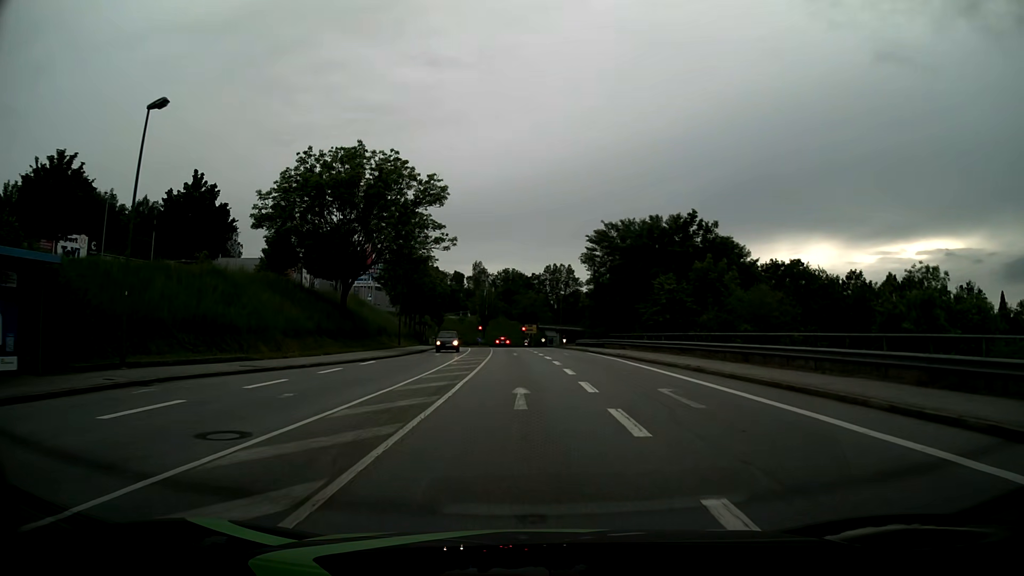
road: tertiary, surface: asphalt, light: Day
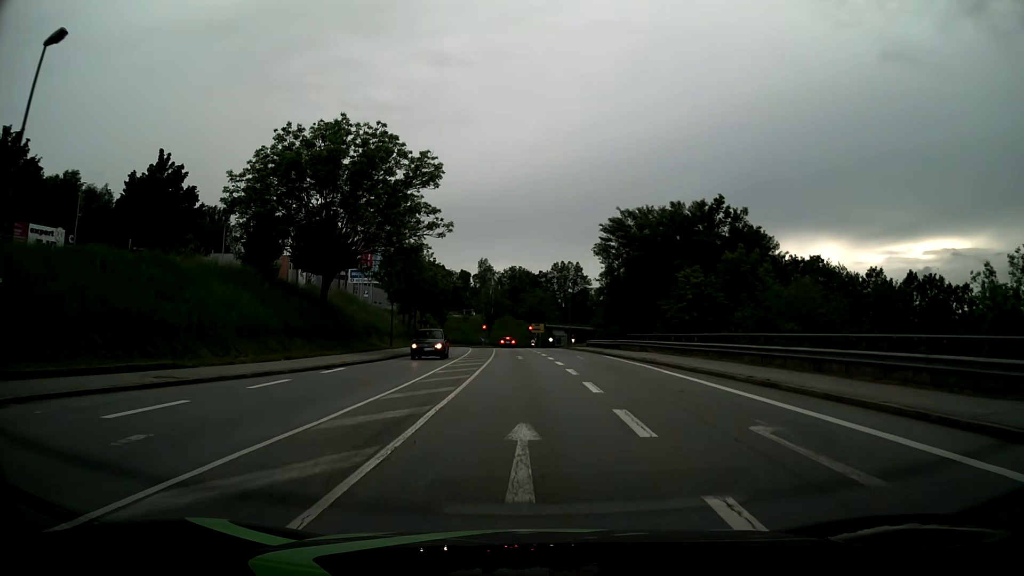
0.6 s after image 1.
(0.0, +6.1) m; -1°
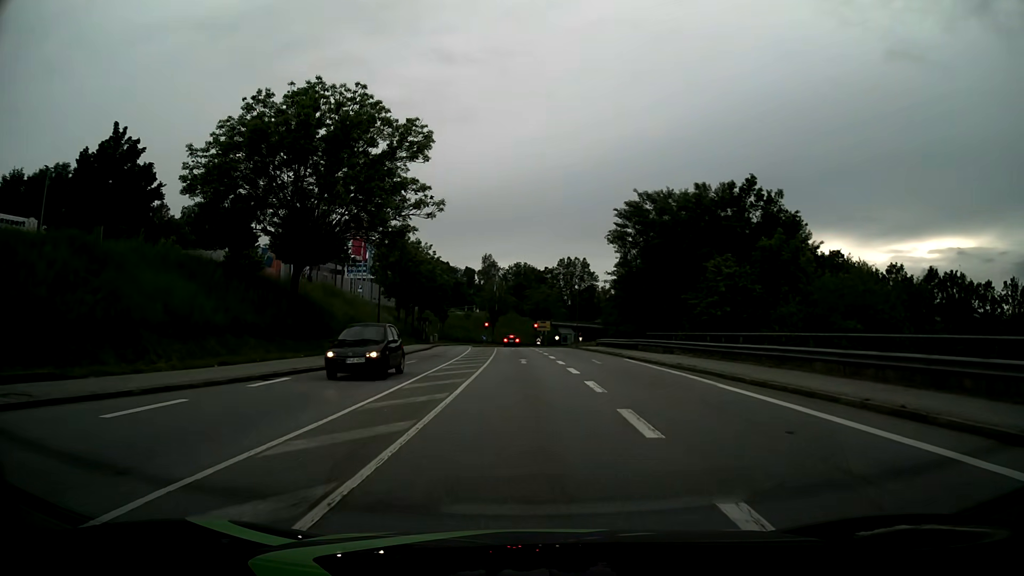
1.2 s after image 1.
(0.0, +6.2) m; -1°
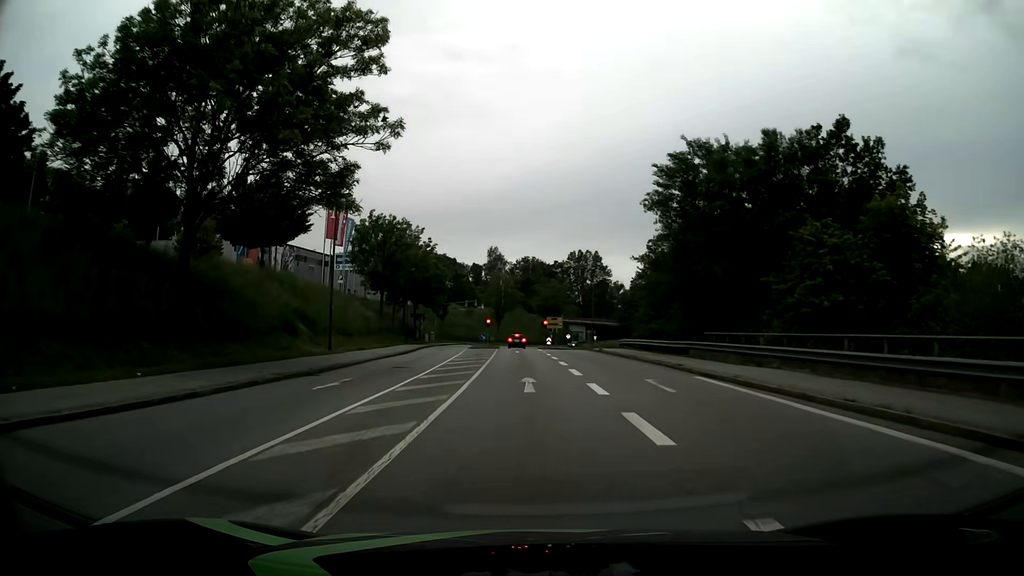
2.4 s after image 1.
(-0.1, +12.7) m; -1°
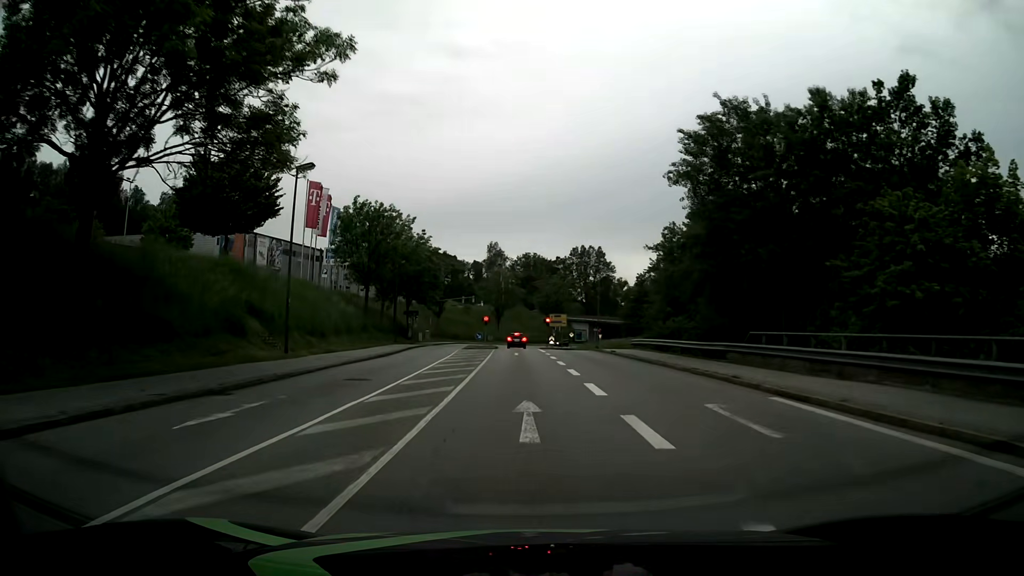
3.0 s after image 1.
(0.0, +6.1) m; 0°
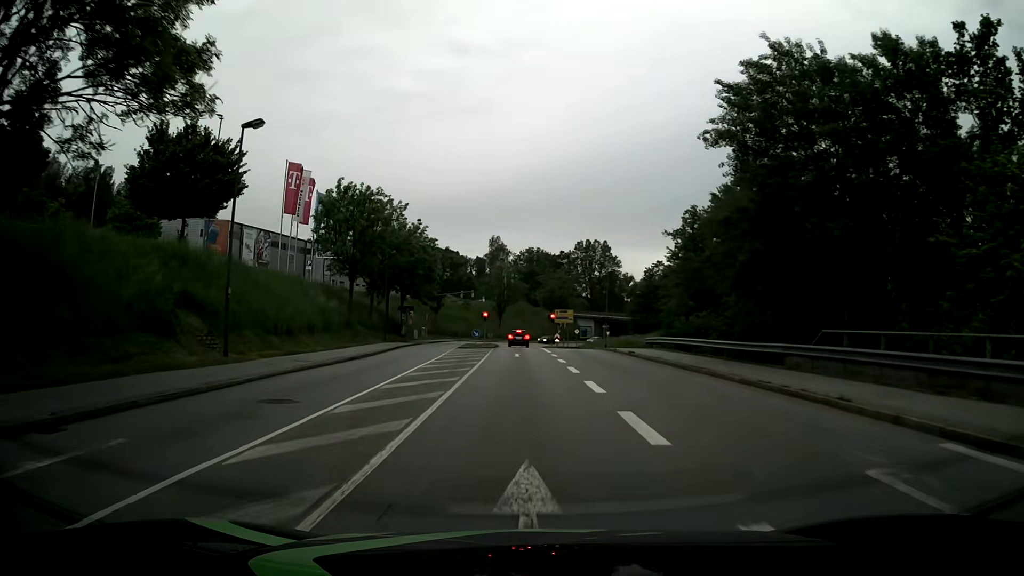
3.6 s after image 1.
(0.0, +5.9) m; 0°
